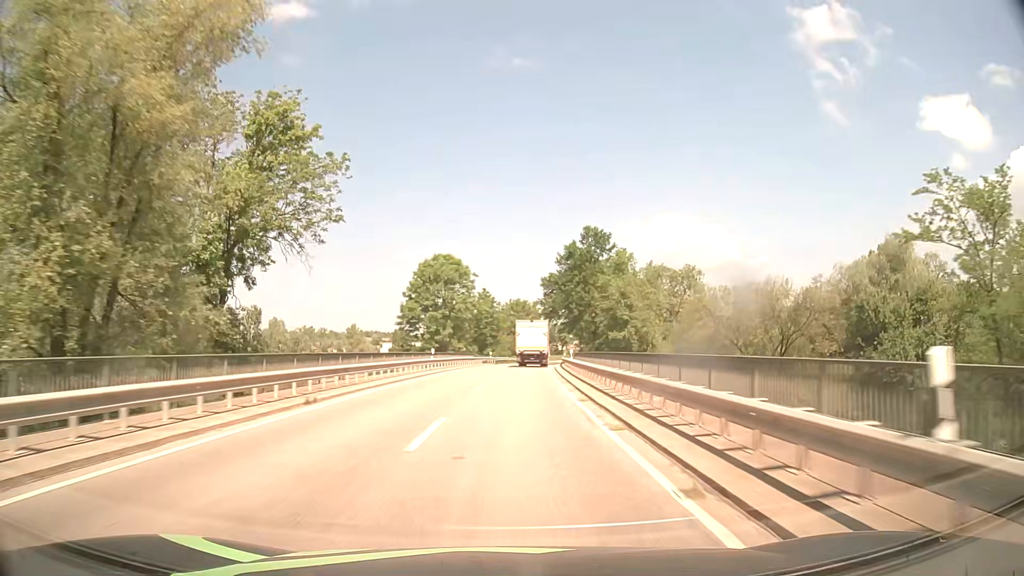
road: tertiary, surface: asphalt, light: Day
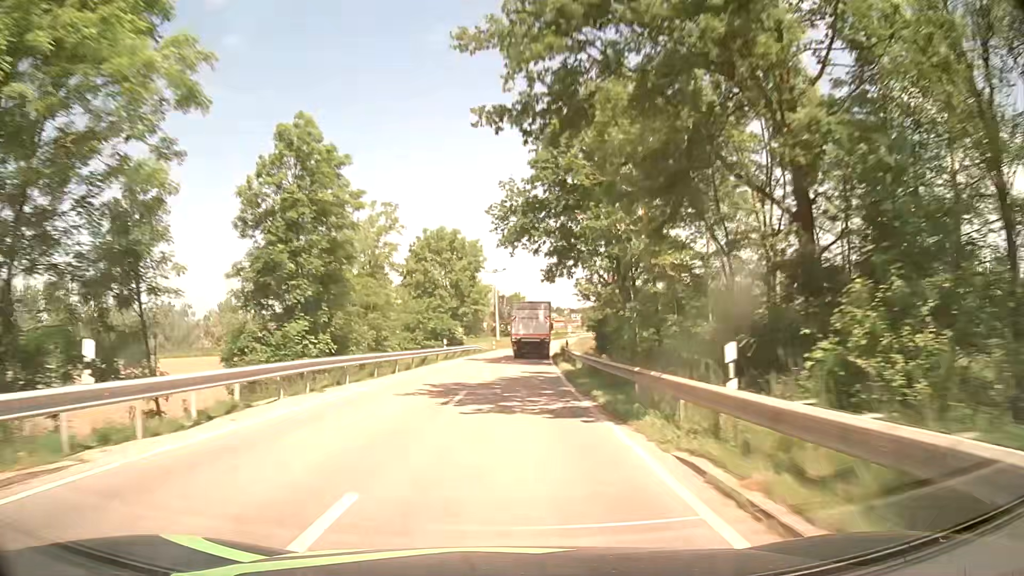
(+2.9, +66.8) m; +5°
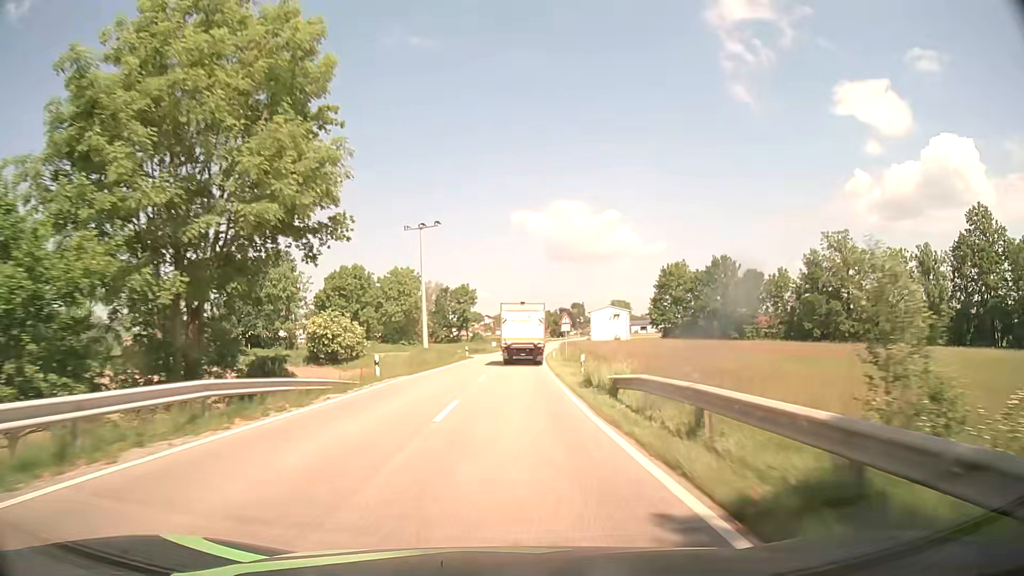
(+1.6, +49.7) m; +4°
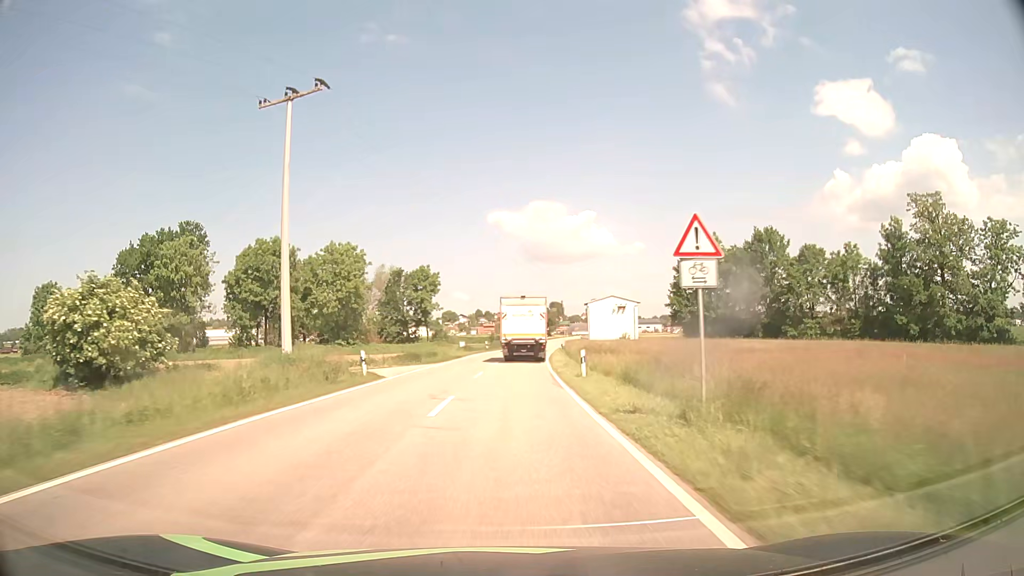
(+0.6, +36.0) m; +2°
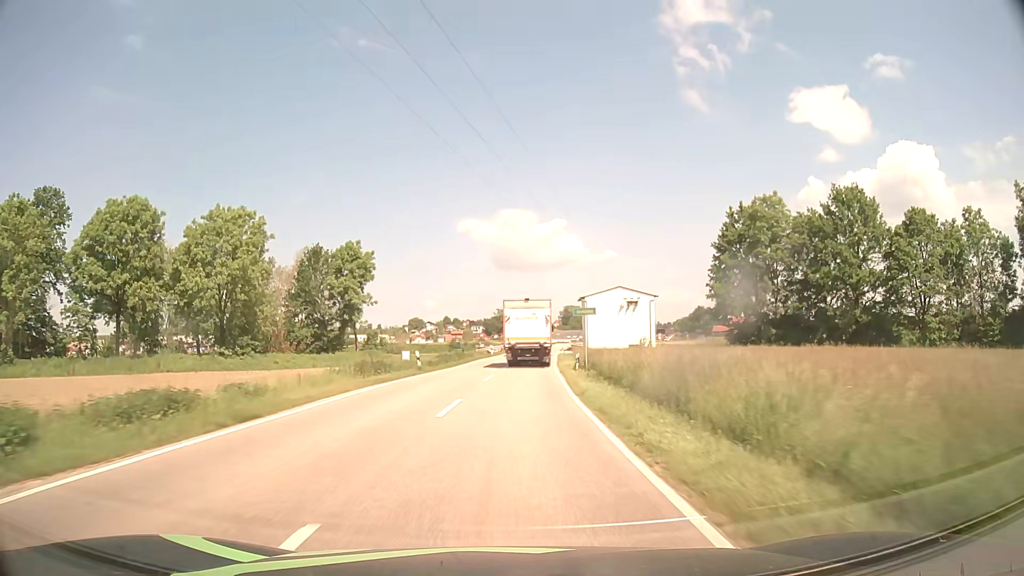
(+0.8, +35.4) m; +2°
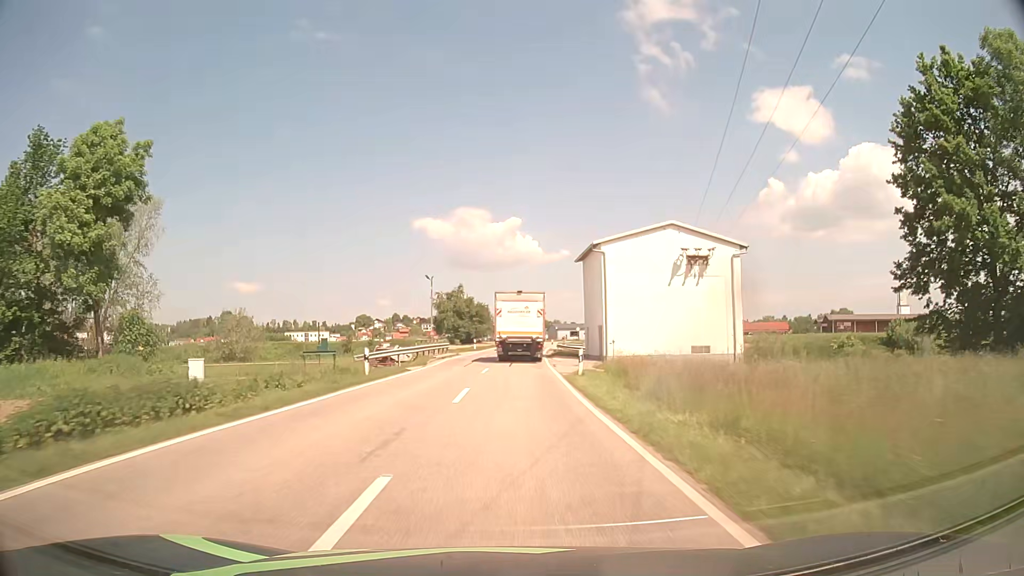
(+1.8, +46.2) m; +4°
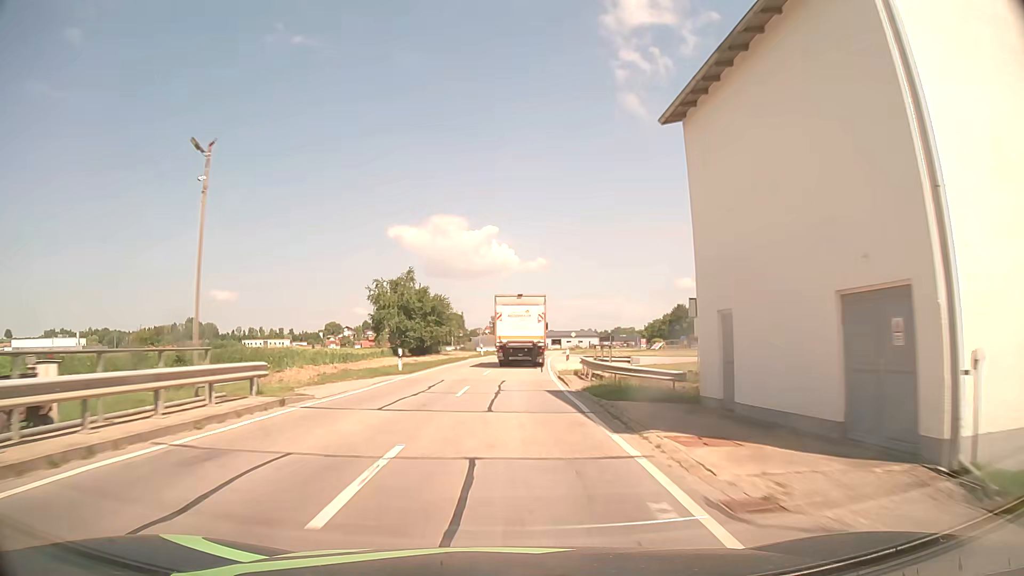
(+0.5, +33.8) m; +2°
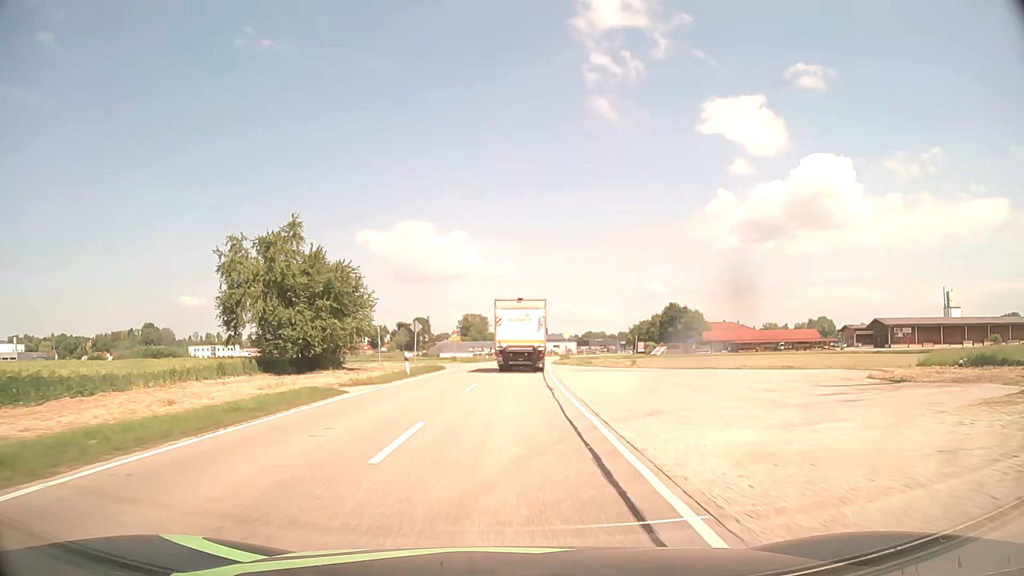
(+0.6, +33.1) m; +2°
(0, +10) (0, +20) (+1, +30) (+1, +40) (+2, +50) (+2, +60) (+3, +70) (+4, +80) (+5, +90) (+7, +100) m
